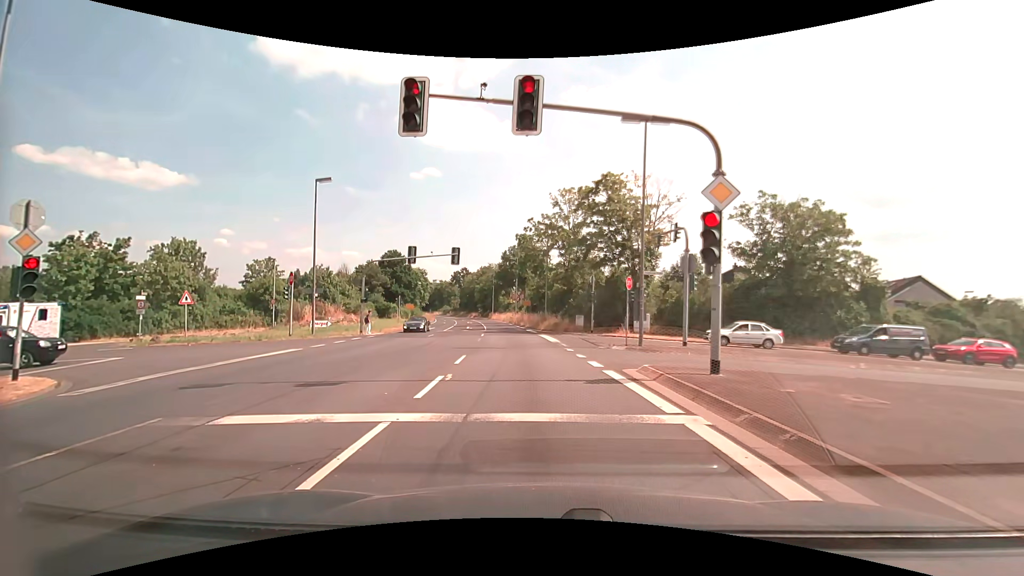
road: primary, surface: asphalt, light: Day
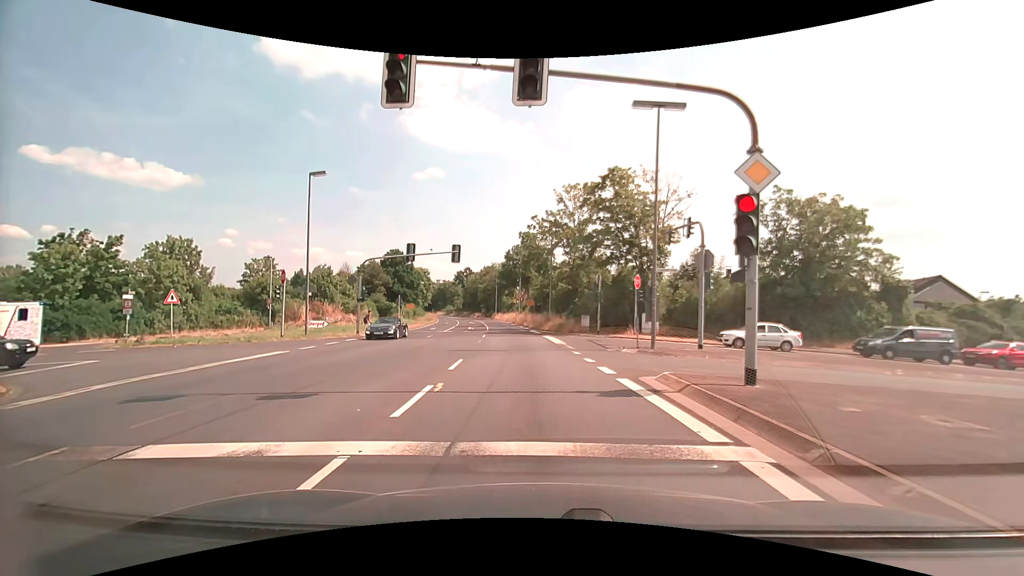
(0.0, +1.5) m; 0°
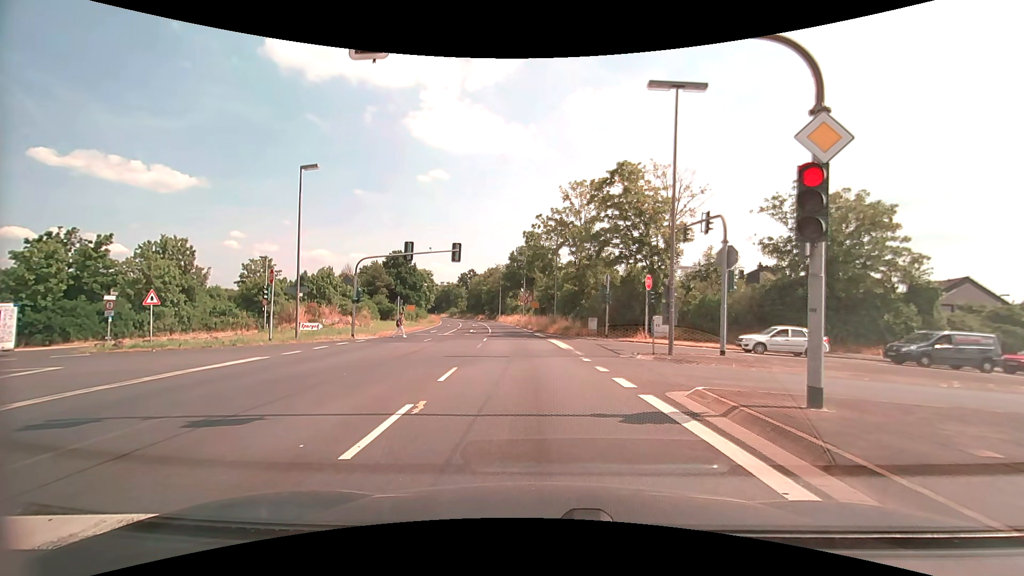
(0.0, +1.9) m; 0°
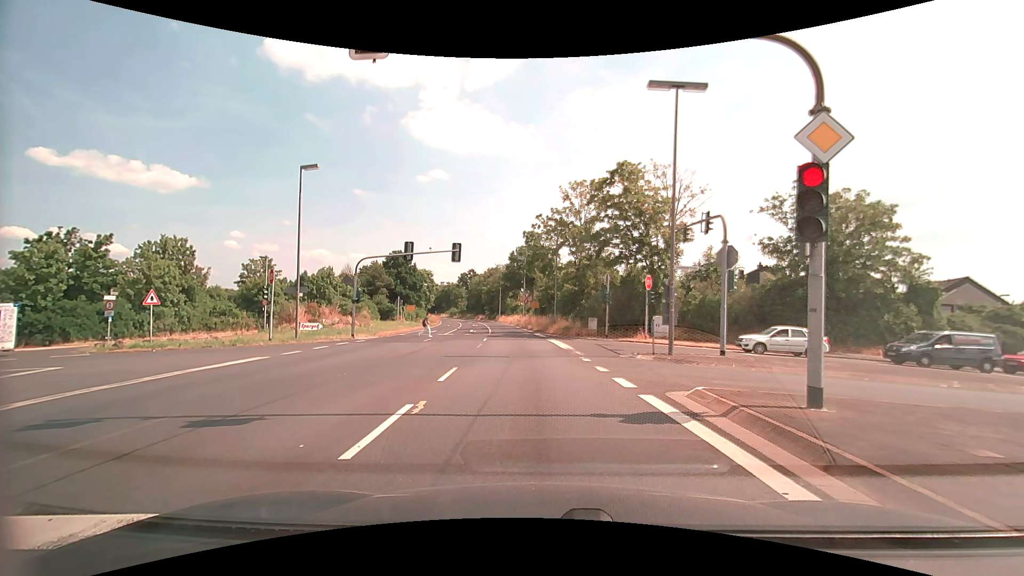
(0.0, 0.0) m; 0°
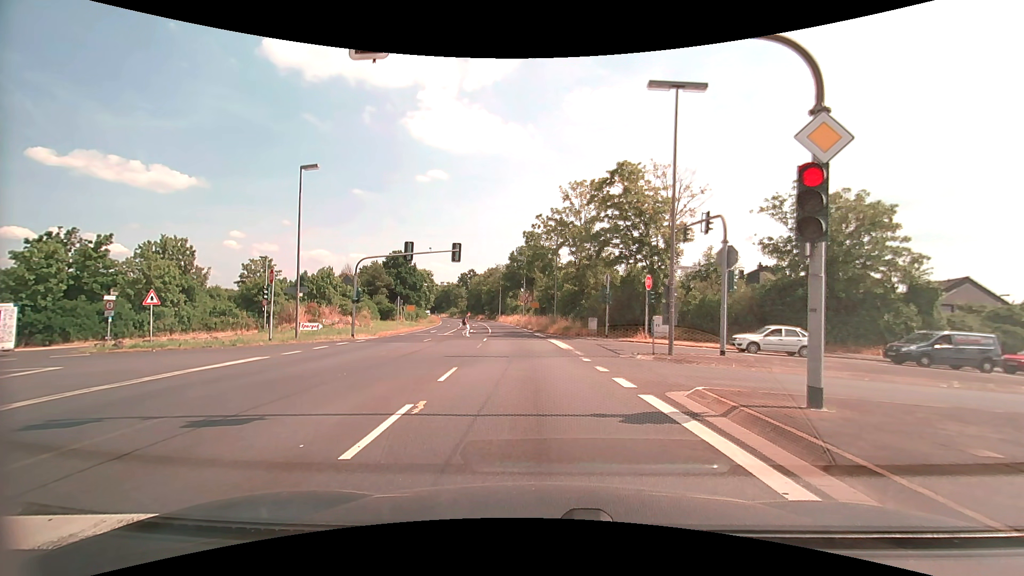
(0.0, 0.0) m; 0°
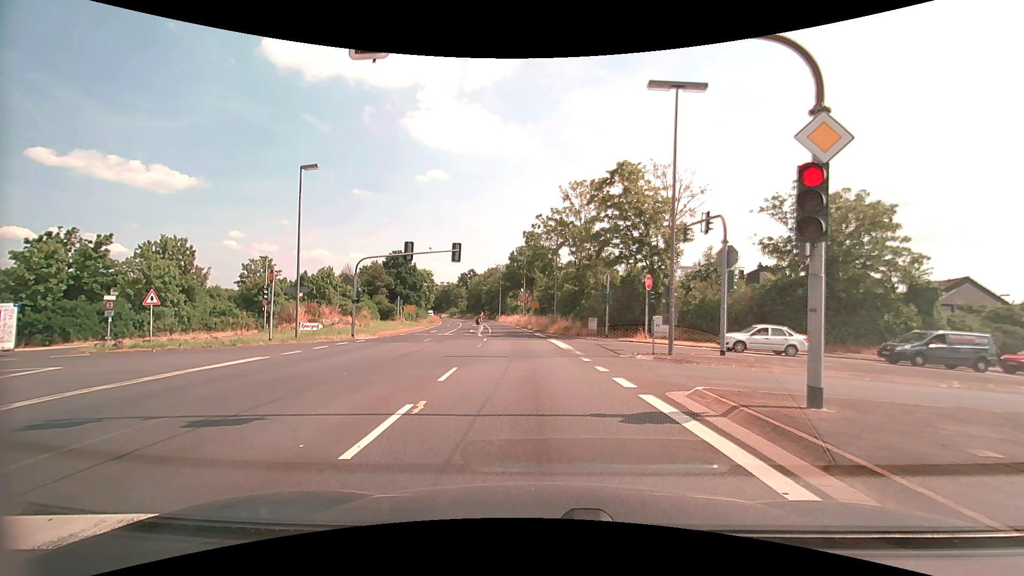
(0.0, 0.0) m; 0°
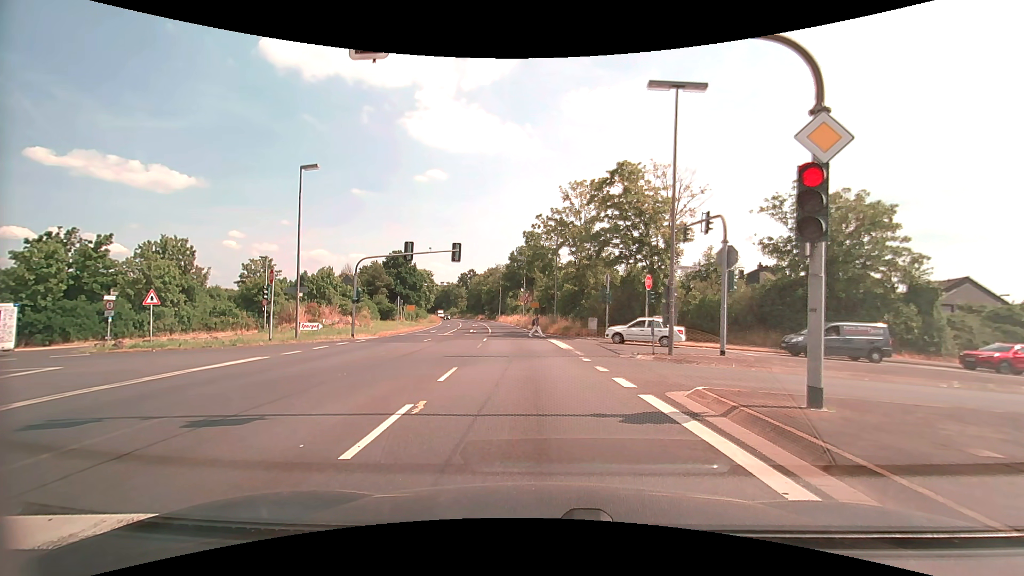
(0.0, 0.0) m; 0°
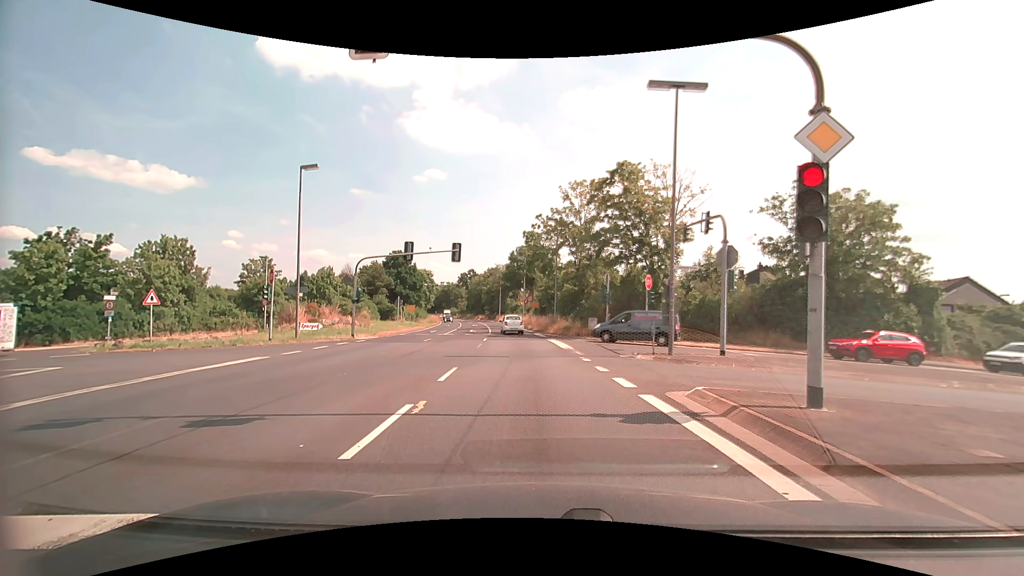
(0.0, 0.0) m; 0°
(0, +10) (-1, +20) (-1, +30) (-2, +40) (-3, +50) (-4, +60) (-6, +70) (-7, +80) (-9, +89) (-11, +99) m
